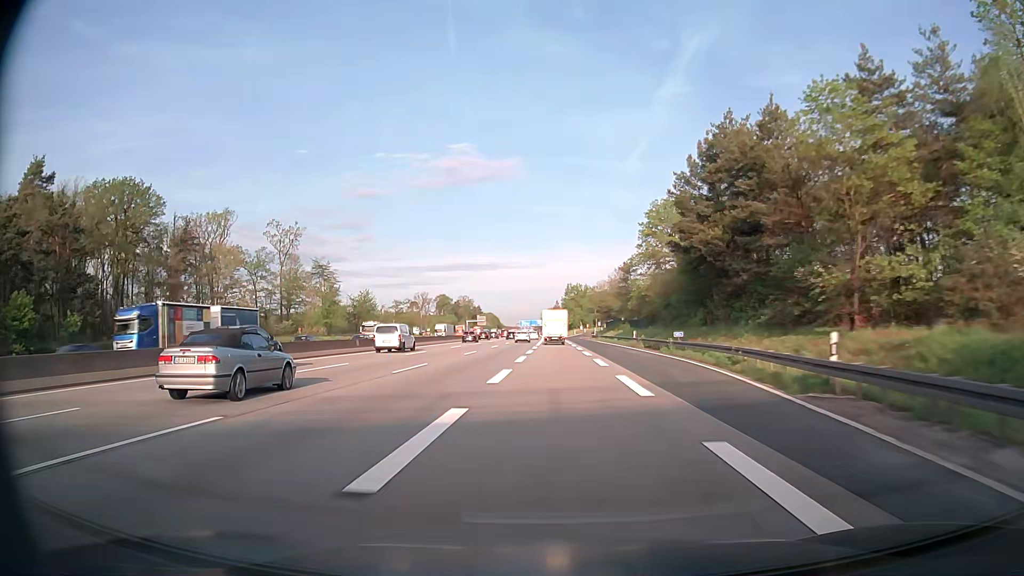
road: motorway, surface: asphalt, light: Day
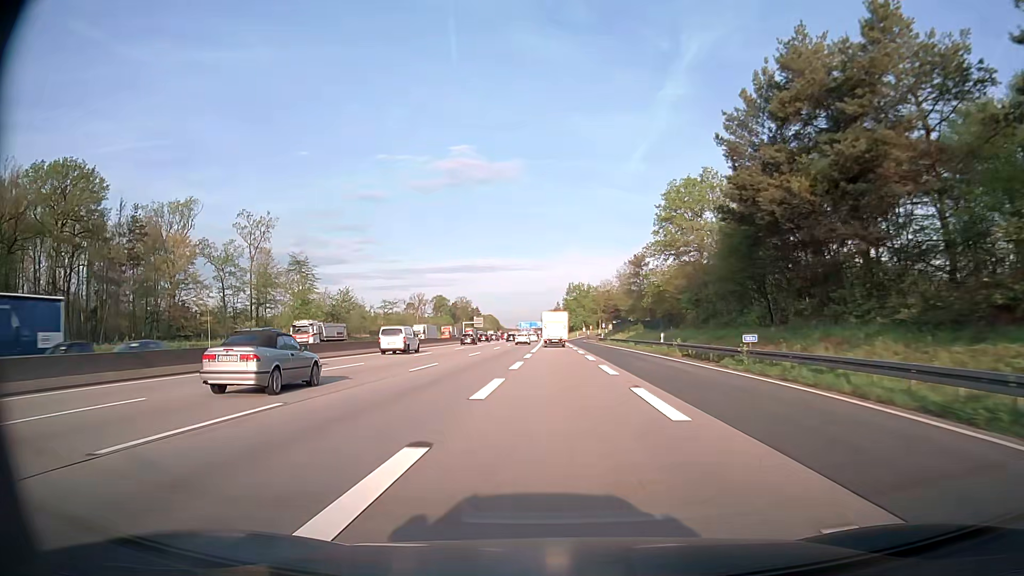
(0.0, +15.6) m; 0°
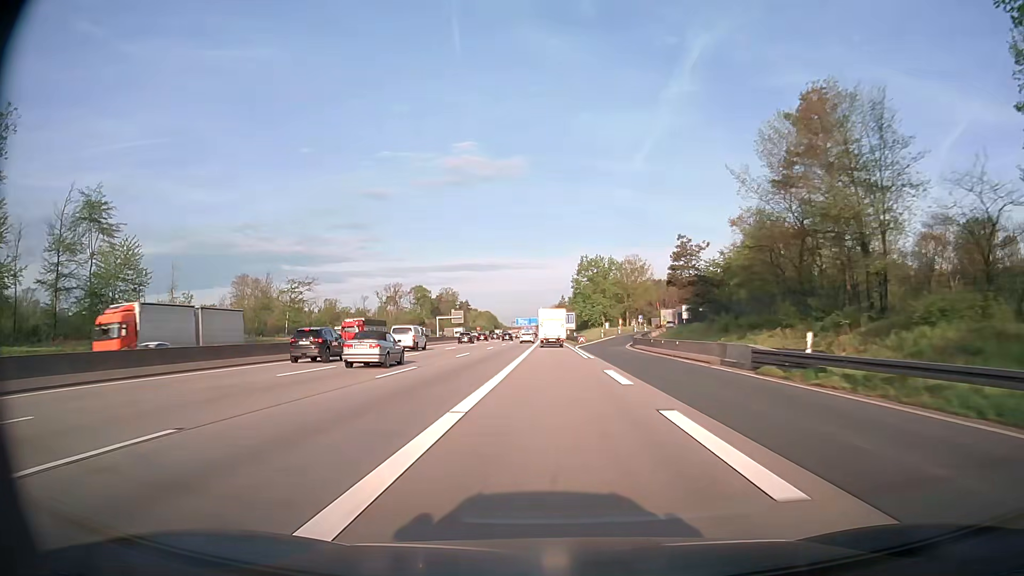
(-0.2, +76.5) m; 0°
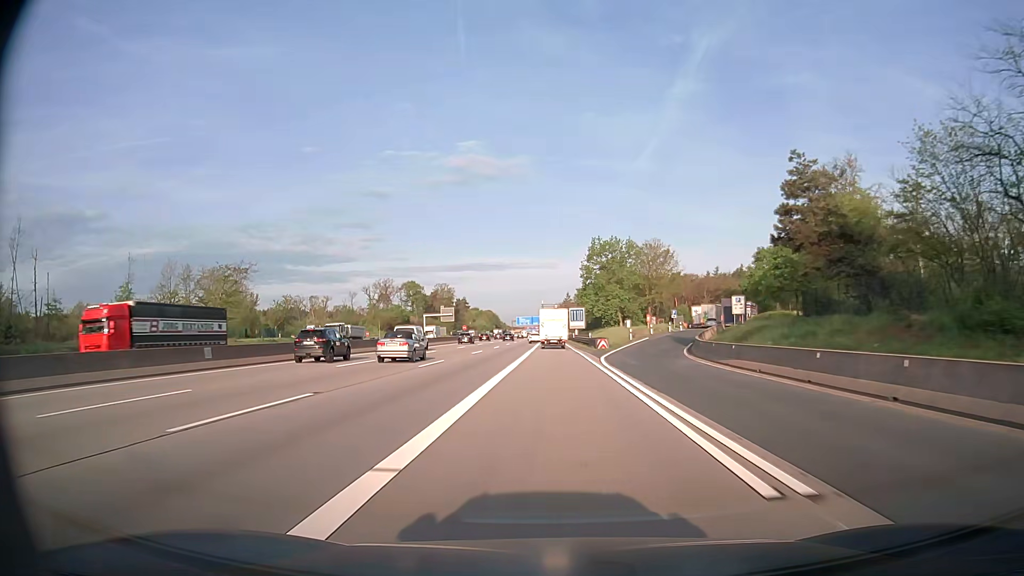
(-0.1, +29.9) m; 0°
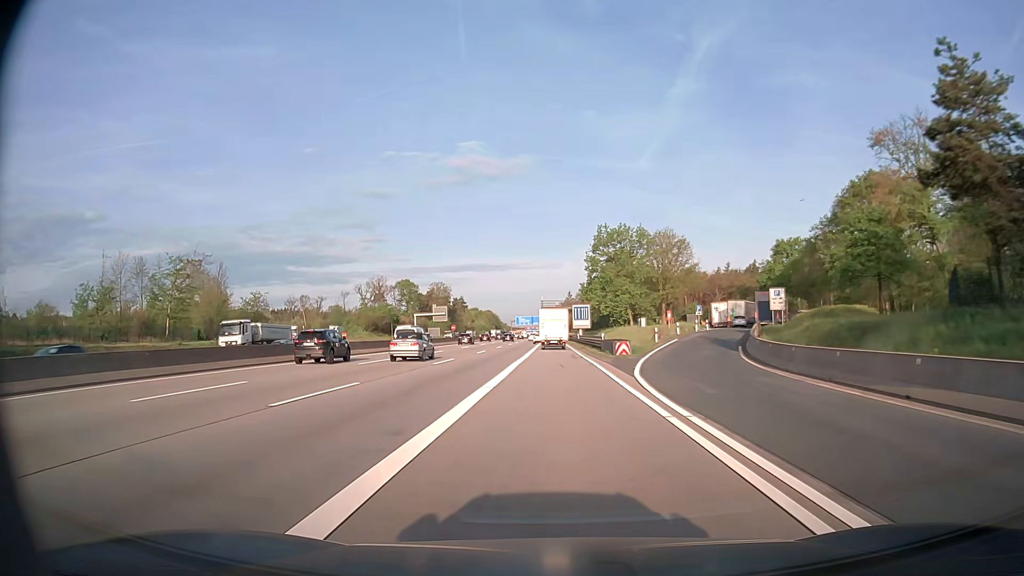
(0.0, +14.8) m; 0°
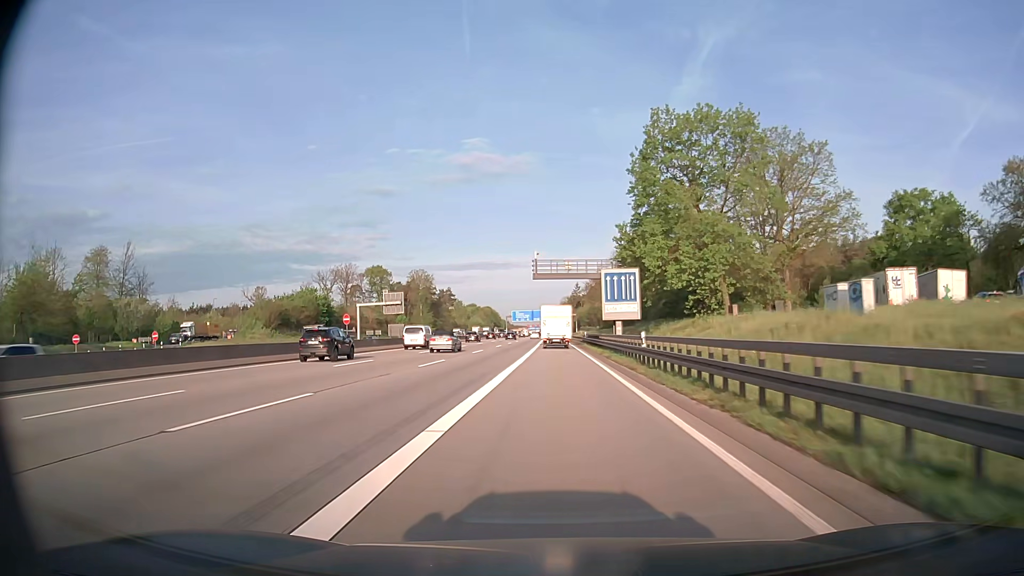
(-0.1, +58.1) m; 0°
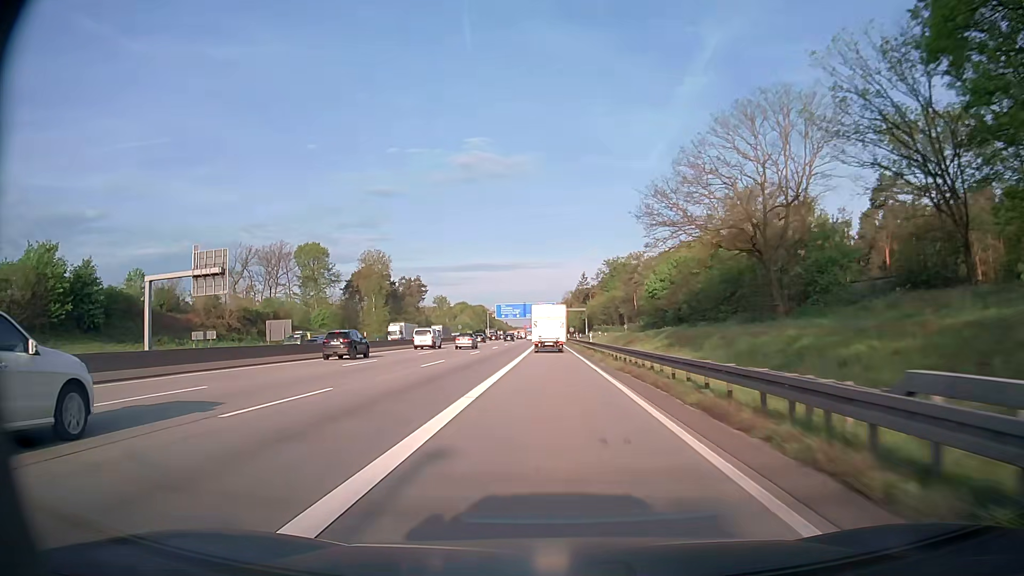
(0.0, +70.4) m; 0°
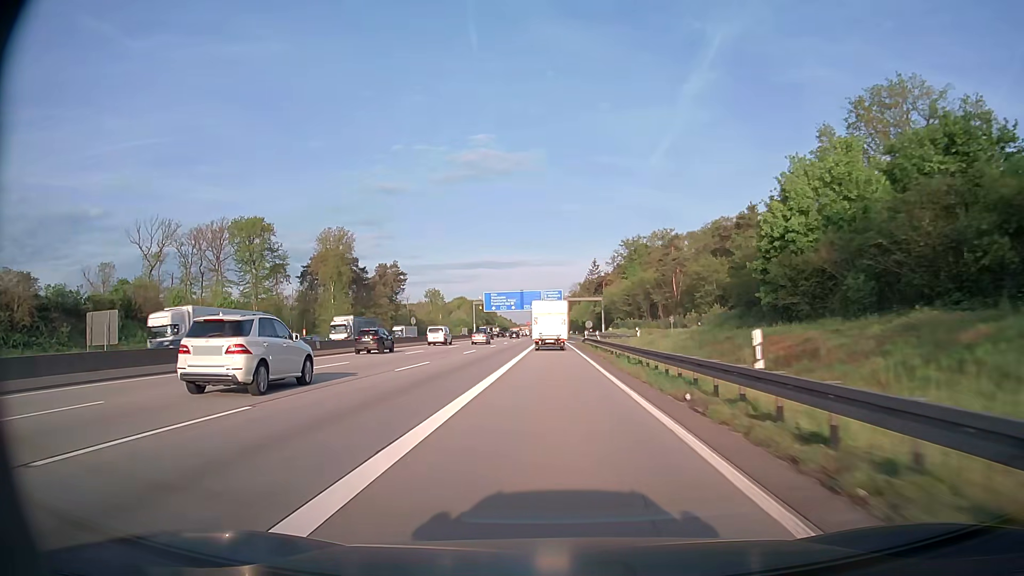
(-0.1, +41.0) m; 0°
(0, +10) (0, +20) (0, +30) (0, +40) (0, +50) (0, +60) (0, +70) (0, +80) (0, +90) (0, +100) m
